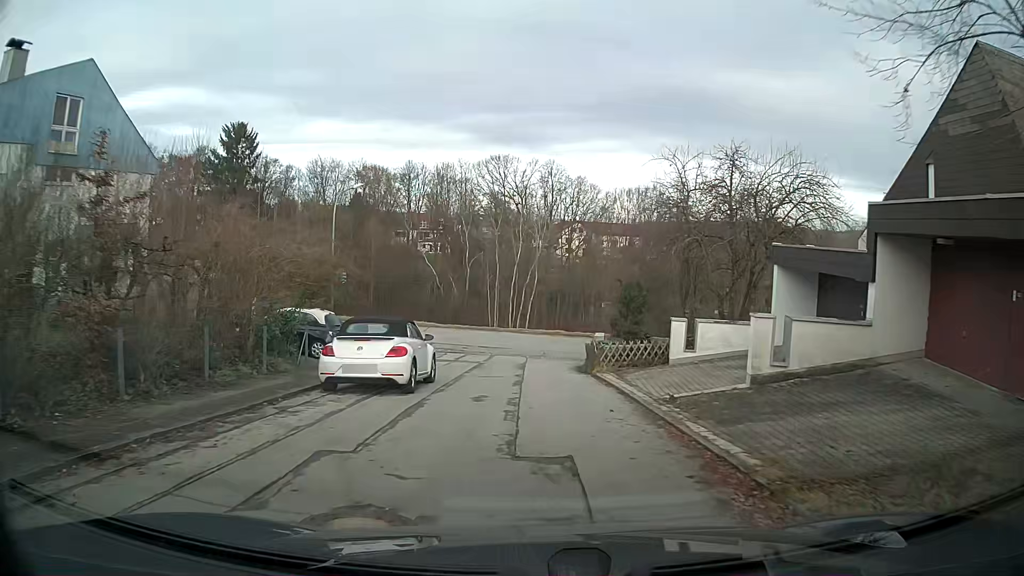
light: Day
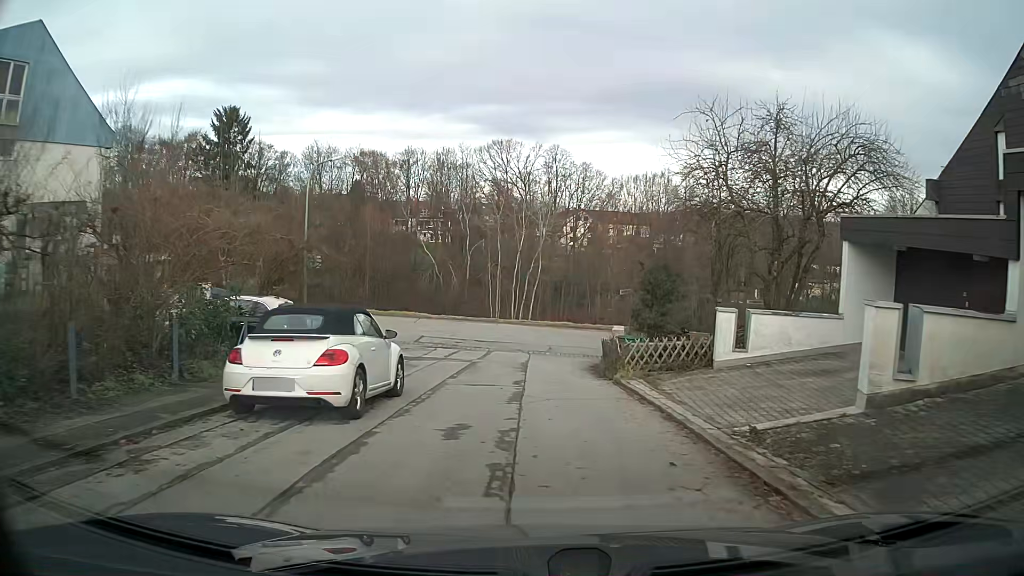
(0.0, +4.2) m; 0°
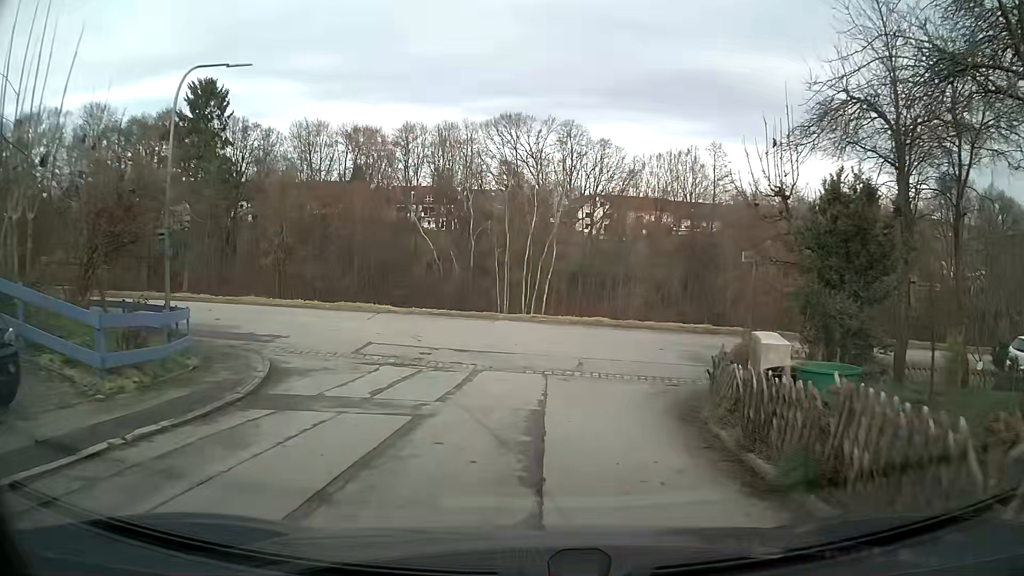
(-0.1, +11.4) m; 0°
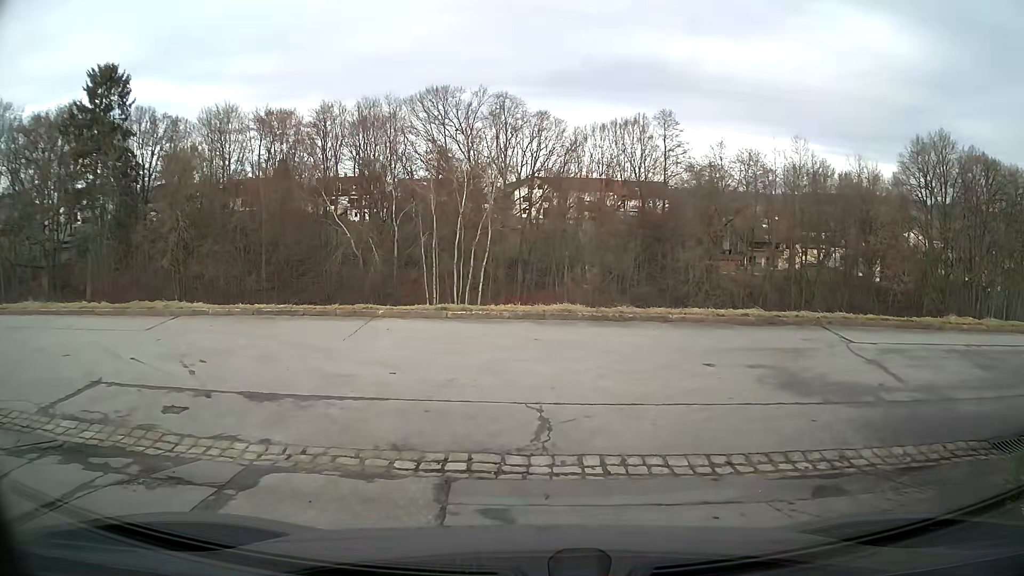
(+0.4, +9.9) m; +6°
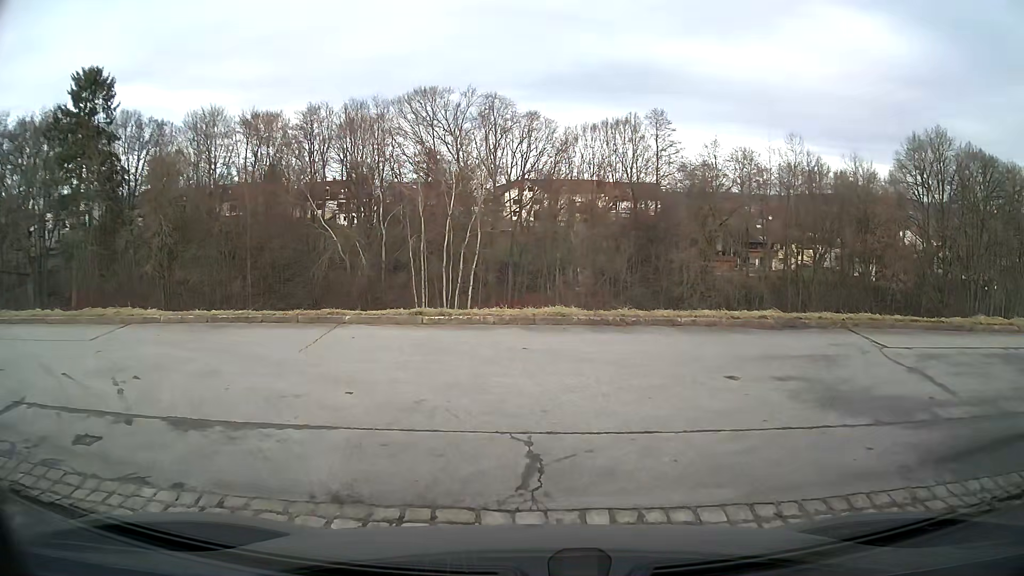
(0.0, +1.4) m; +1°
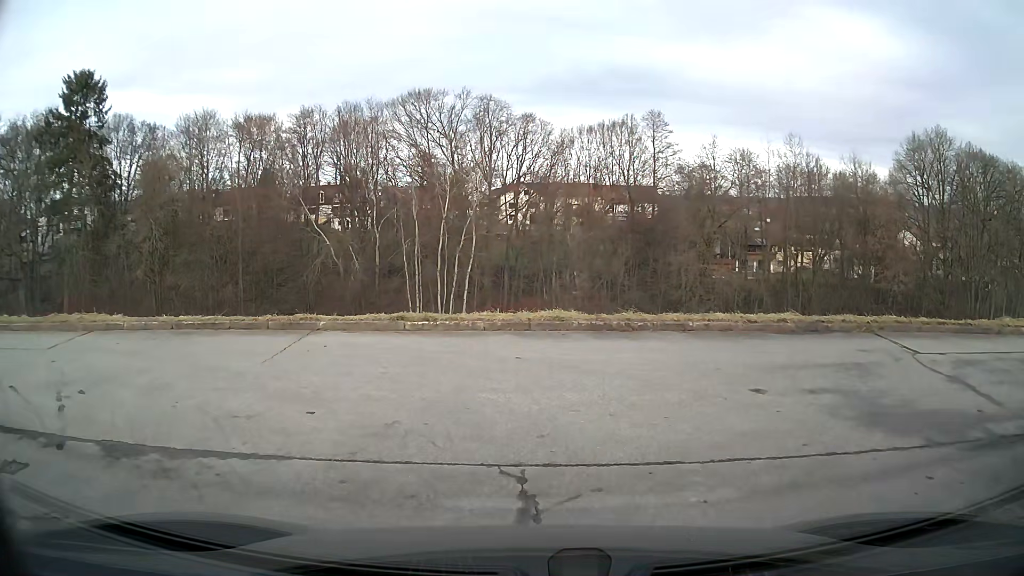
(0.0, +1.0) m; 0°
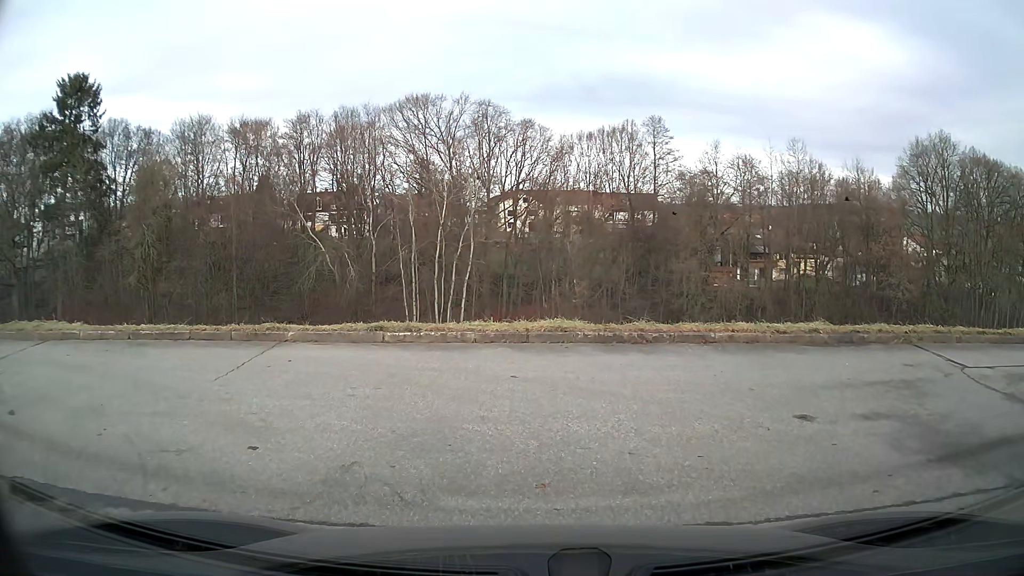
(0.0, +1.2) m; 0°
(-6, +6) (-16, +6) (-26, +6) (-36, +6) (-46, +5) (-56, +5) (-66, +4) (-76, +3) (-86, +2) (-96, +1) m
